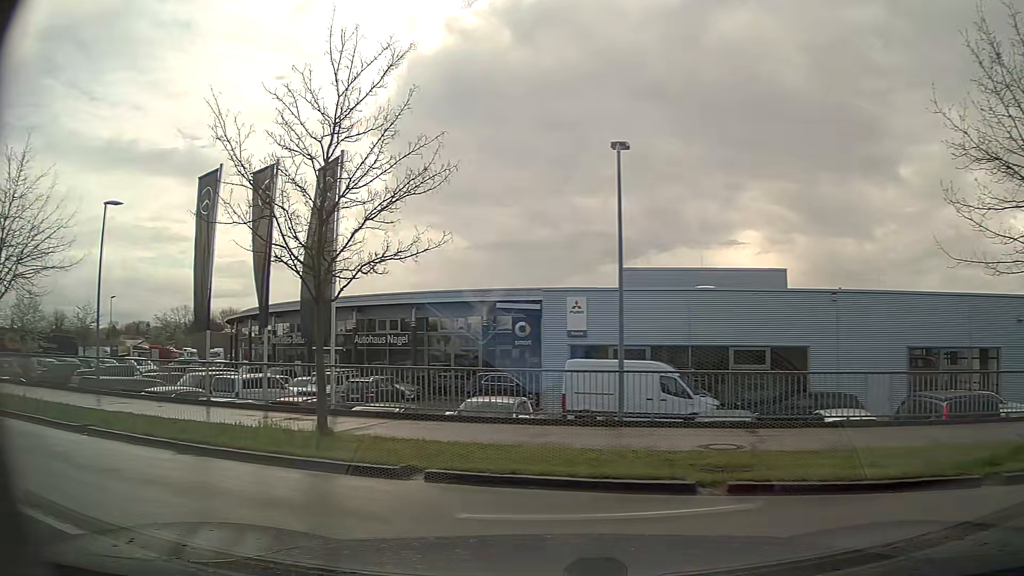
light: Day
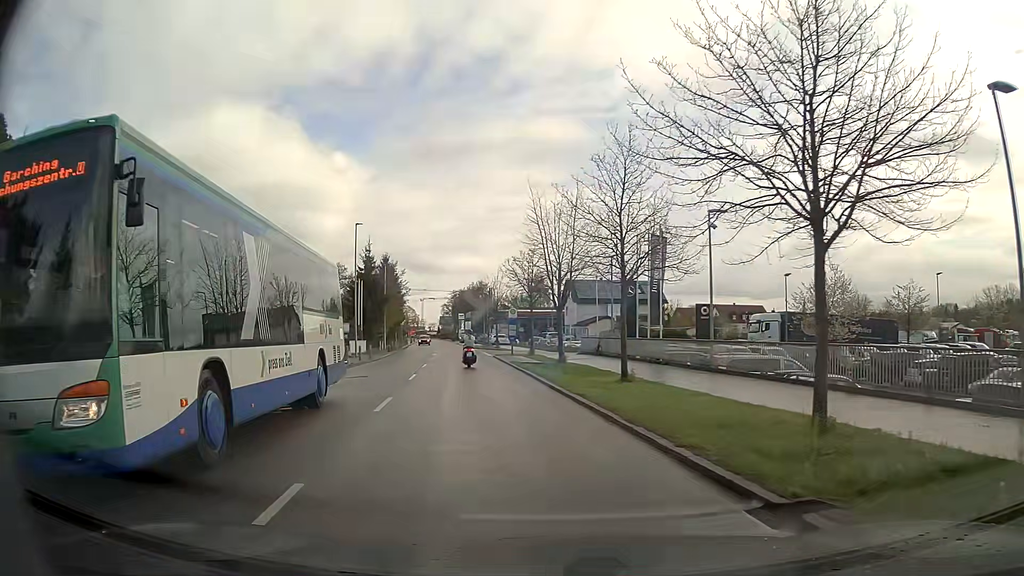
(-7.0, +7.7) m; -71°
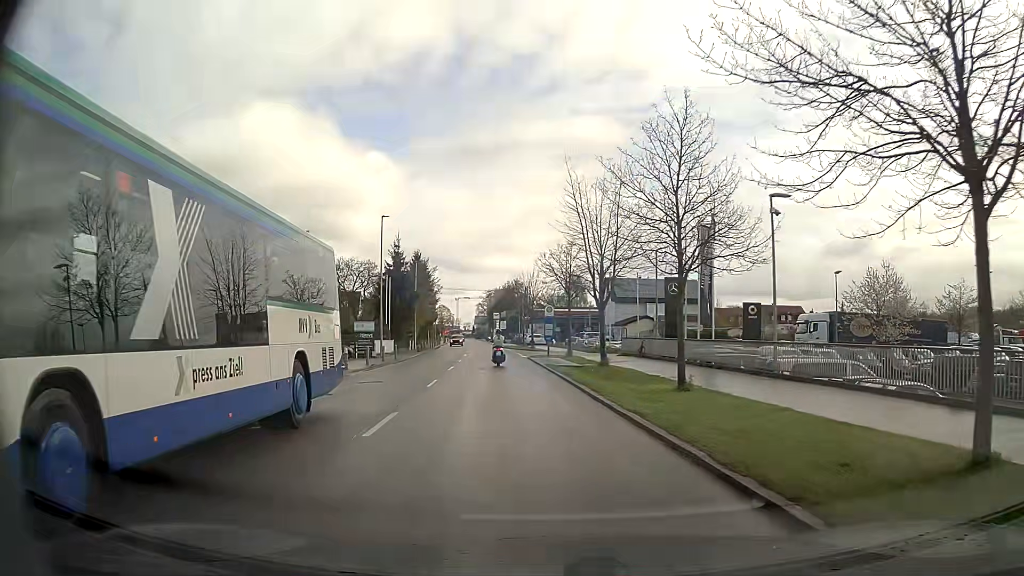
(-0.1, +3.3) m; -2°
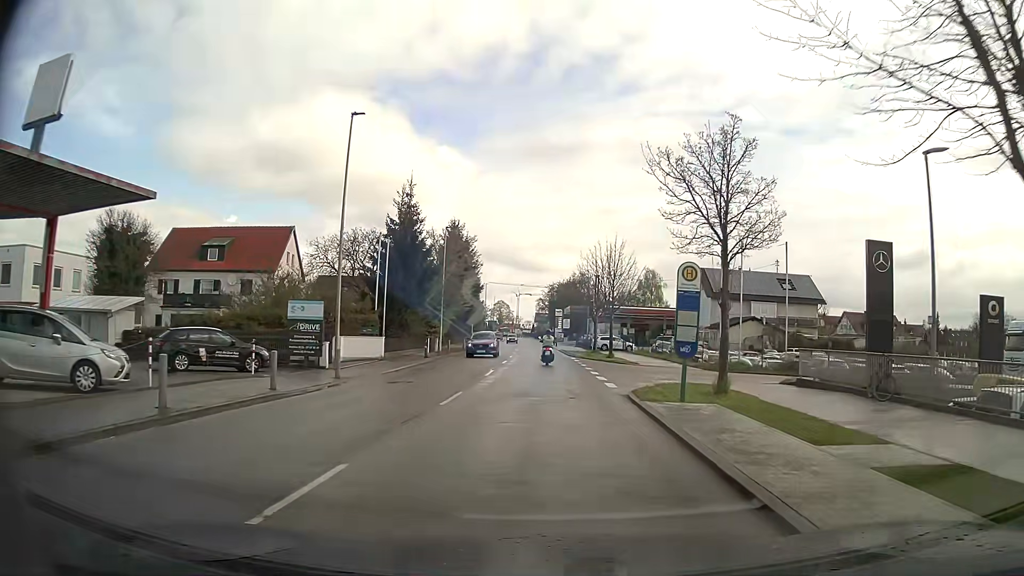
(-1.5, +23.8) m; -5°
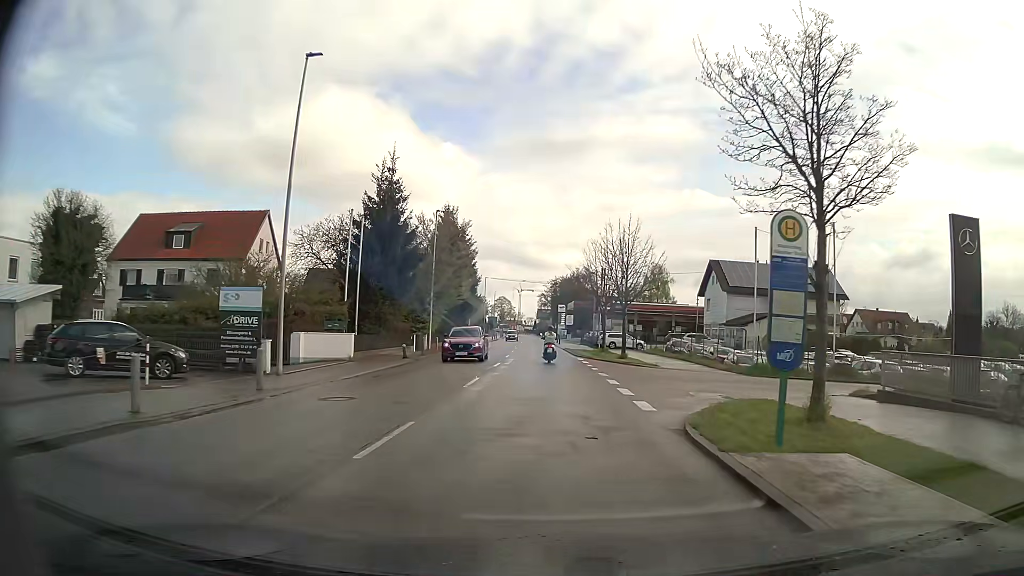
(0.0, +6.1) m; 0°
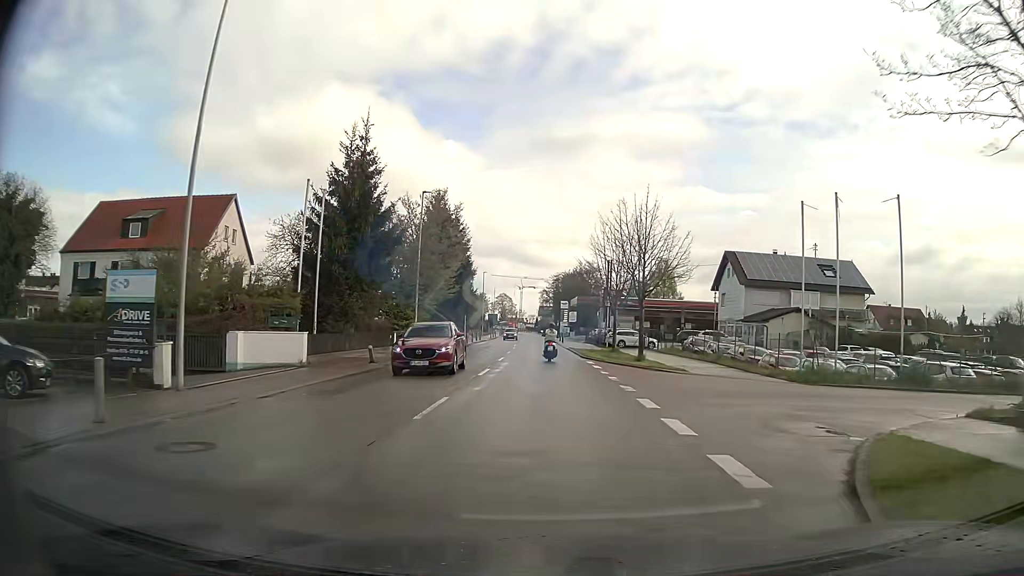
(0.0, +6.2) m; 0°
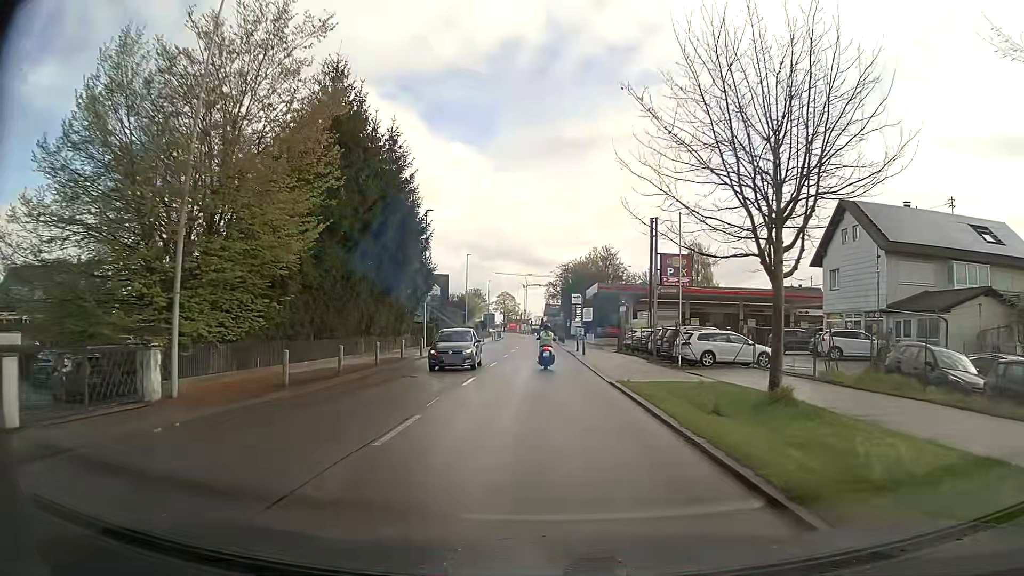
(-0.1, +29.0) m; -1°
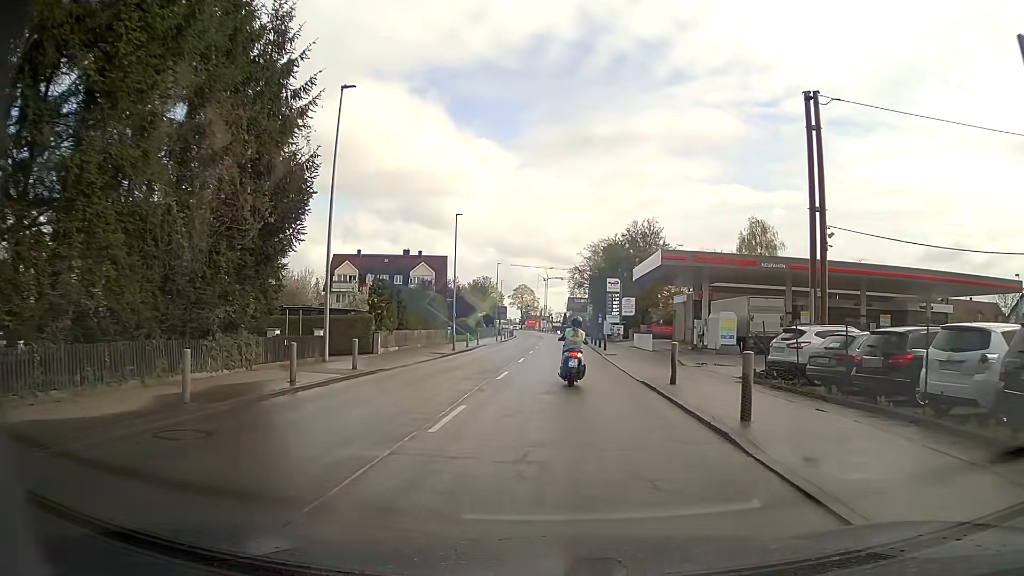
(-0.4, +26.0) m; -2°
